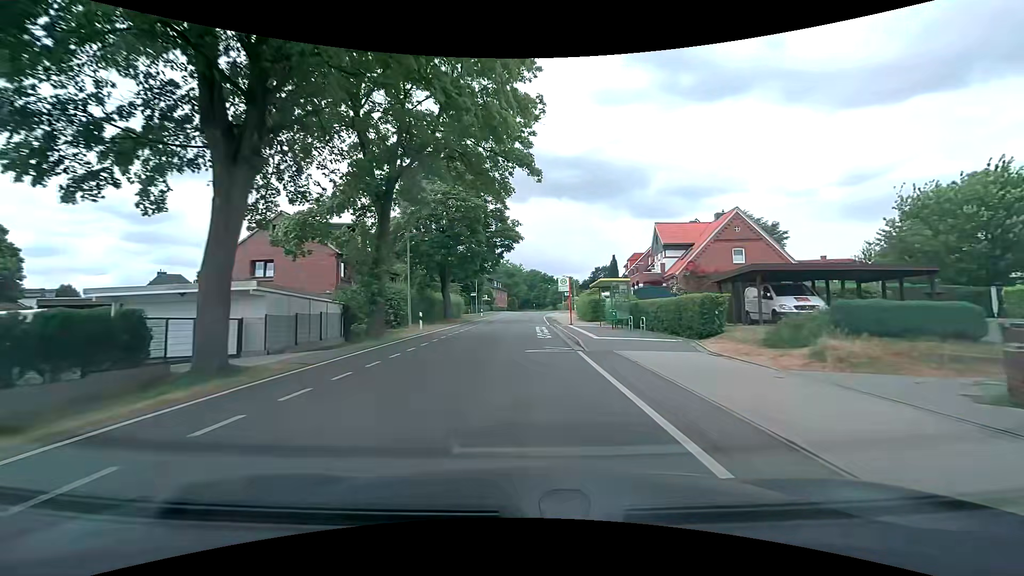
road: tertiary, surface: asphalt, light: Day
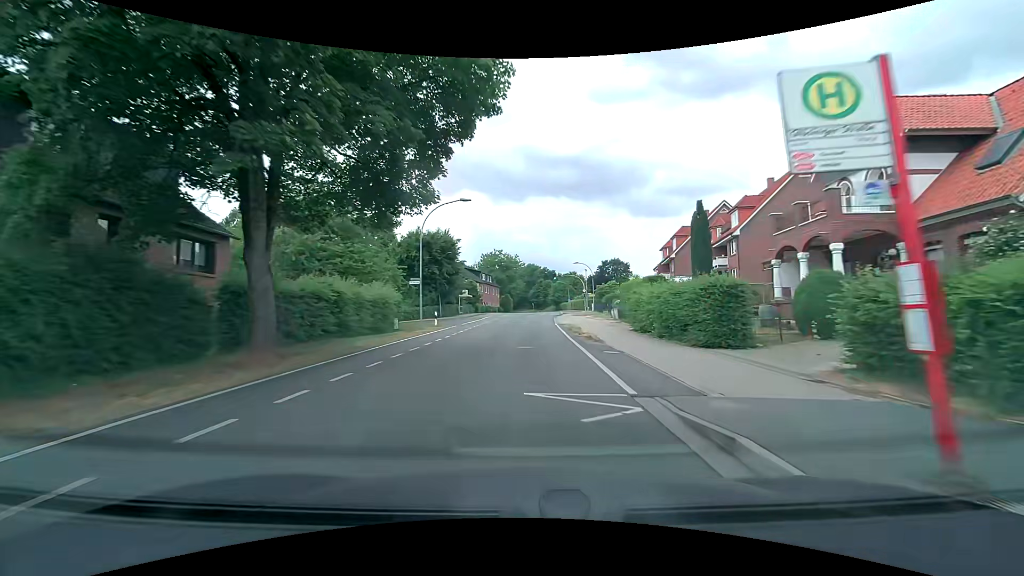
(+0.1, +30.6) m; 0°
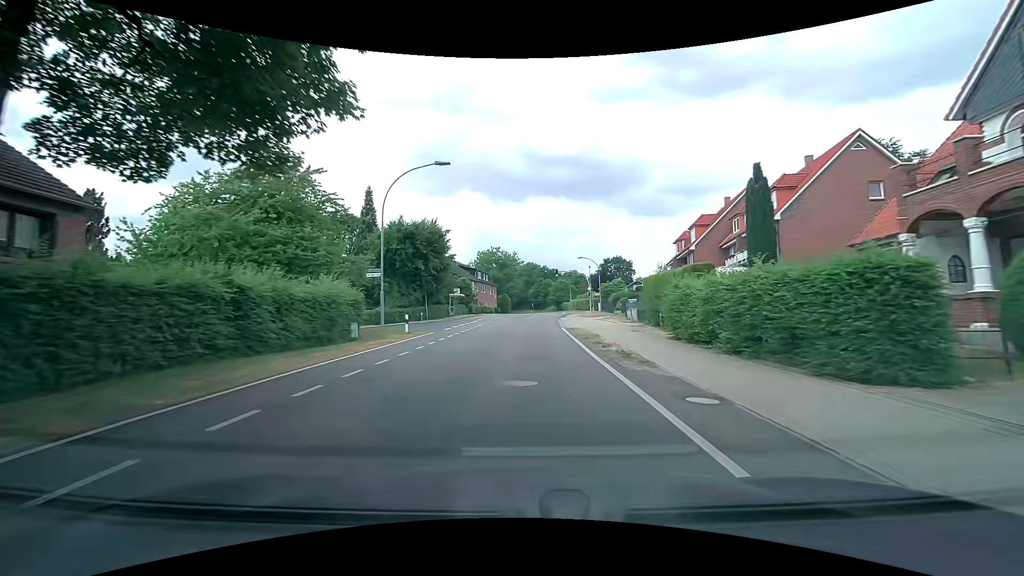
(0.0, +7.7) m; 0°
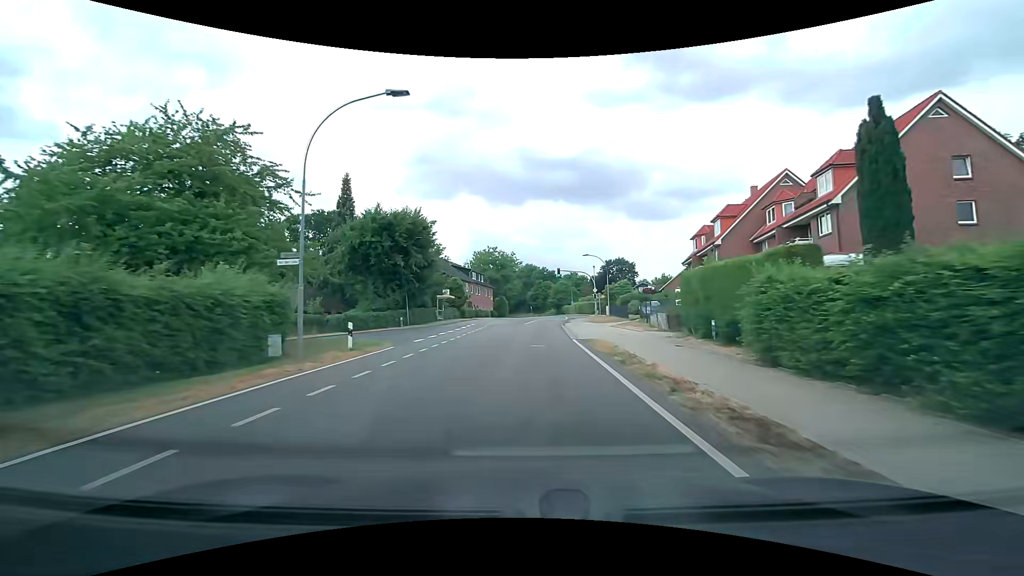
(0.0, +7.6) m; 0°
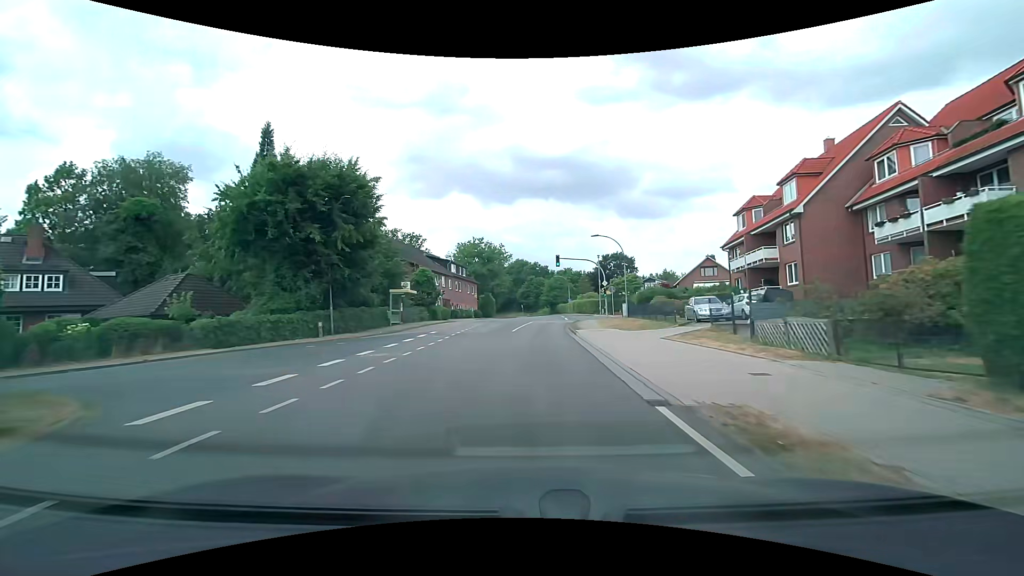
(+0.2, +15.2) m; +1°
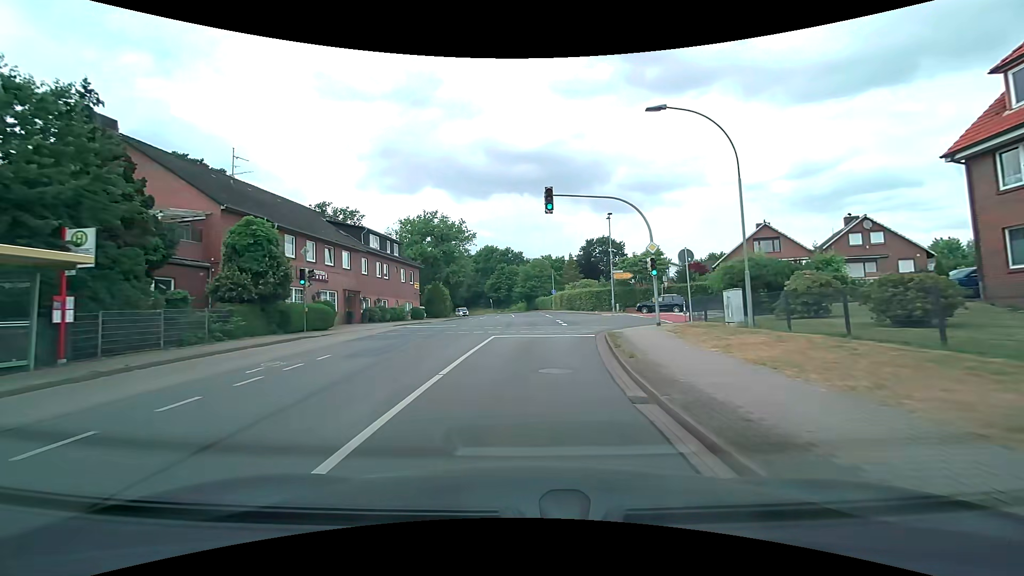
(+0.8, +27.8) m; +3°
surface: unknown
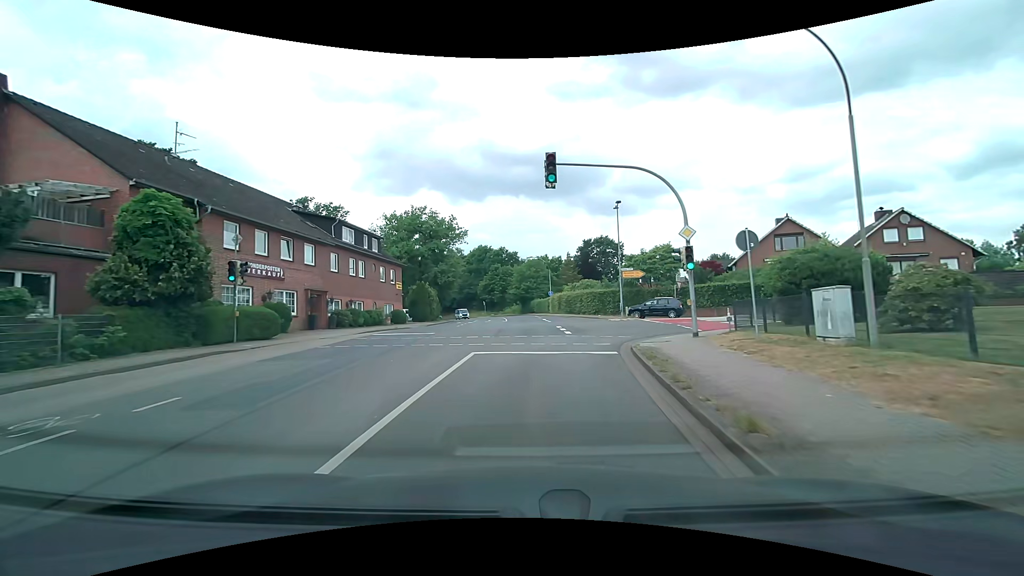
(0.0, +5.7) m; 0°
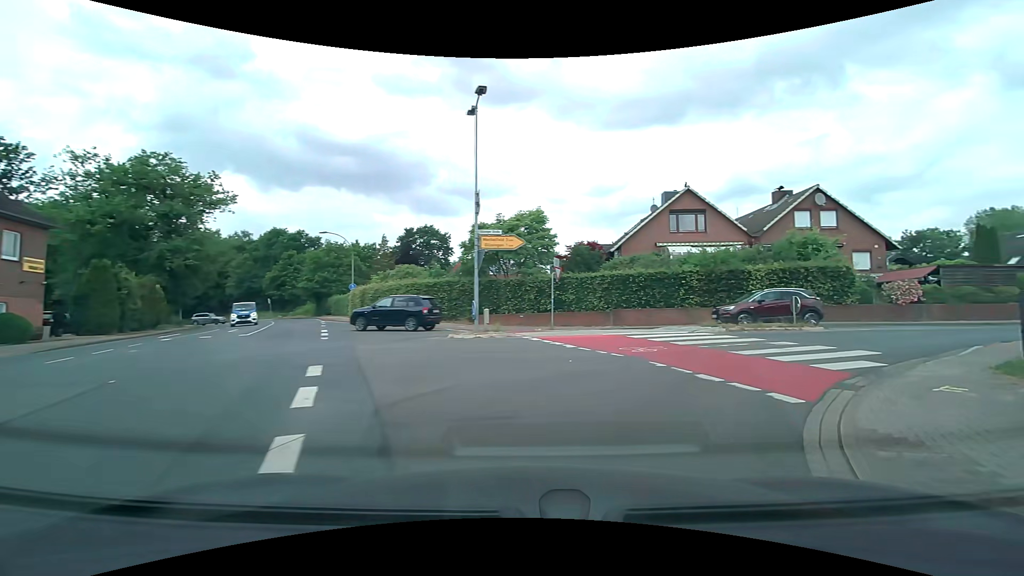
(+1.7, +18.7) m; +20°
